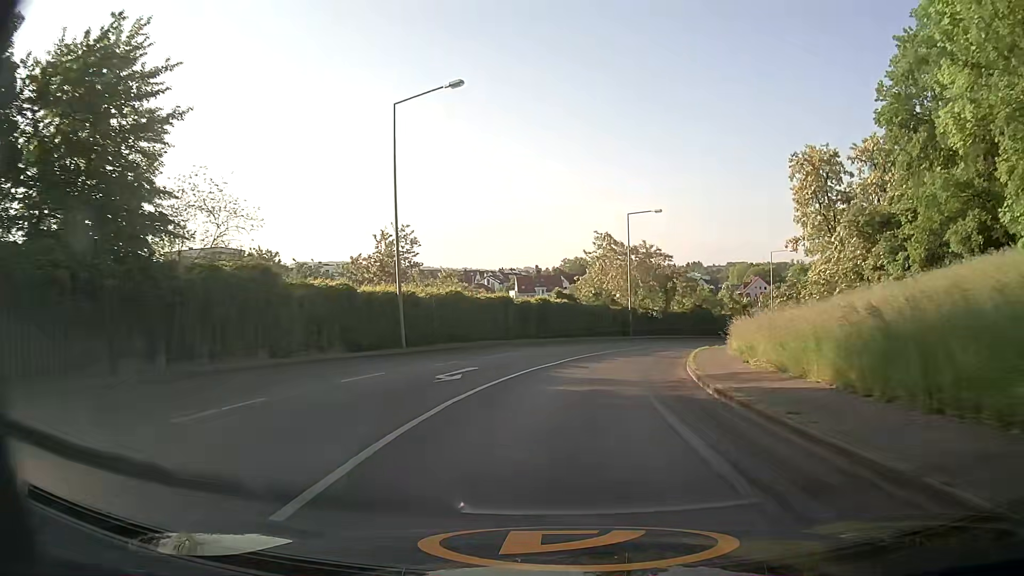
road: tertiary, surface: asphalt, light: Day
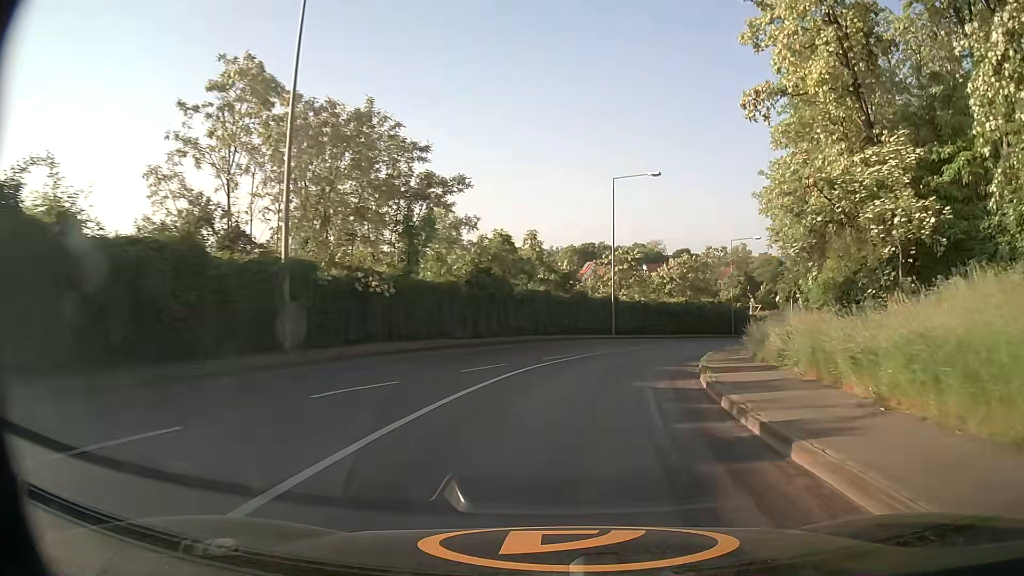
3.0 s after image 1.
(+6.5, +37.9) m; +21°
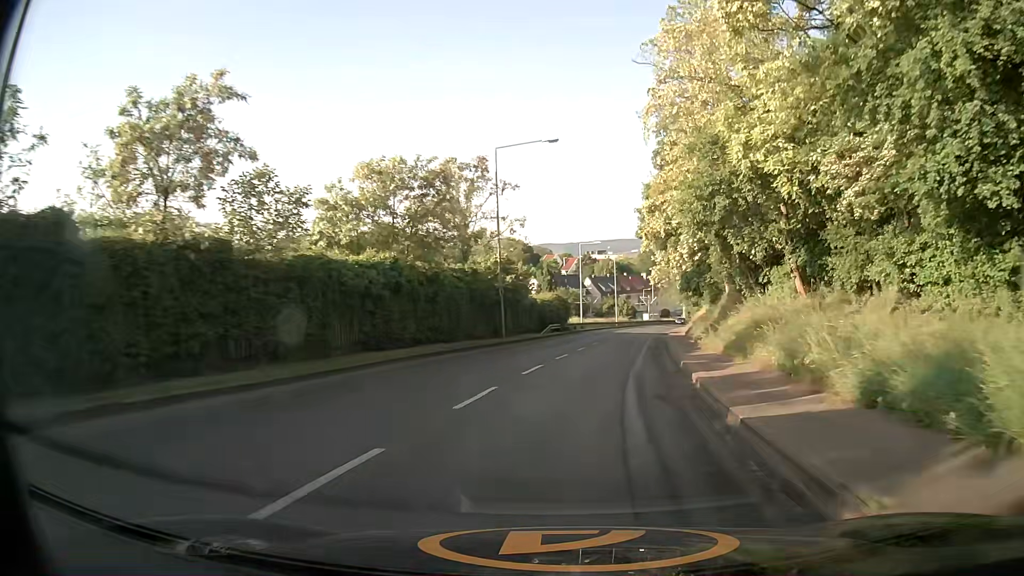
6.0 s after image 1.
(+7.9, +36.4) m; +23°
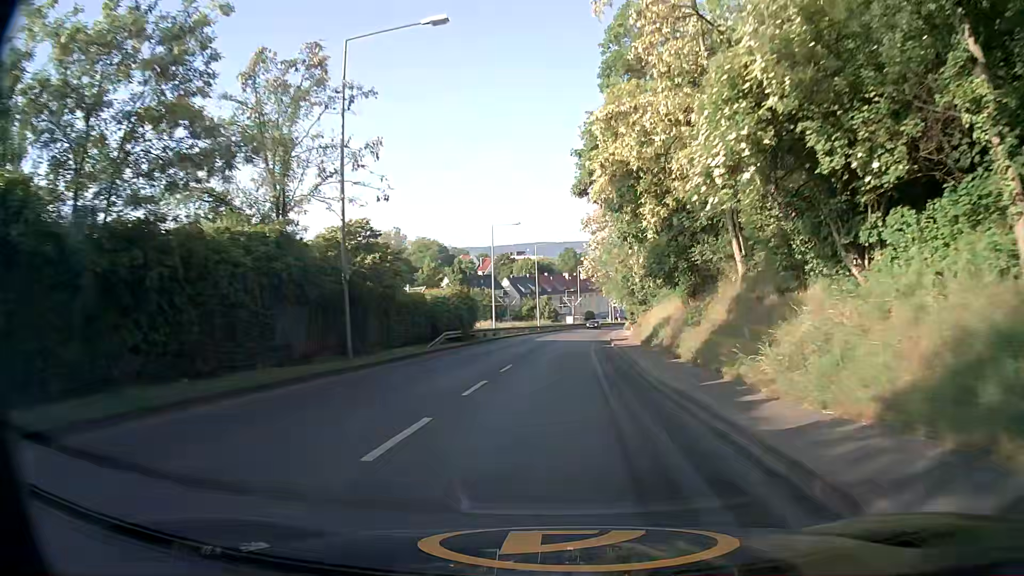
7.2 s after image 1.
(+1.0, +15.3) m; +6°
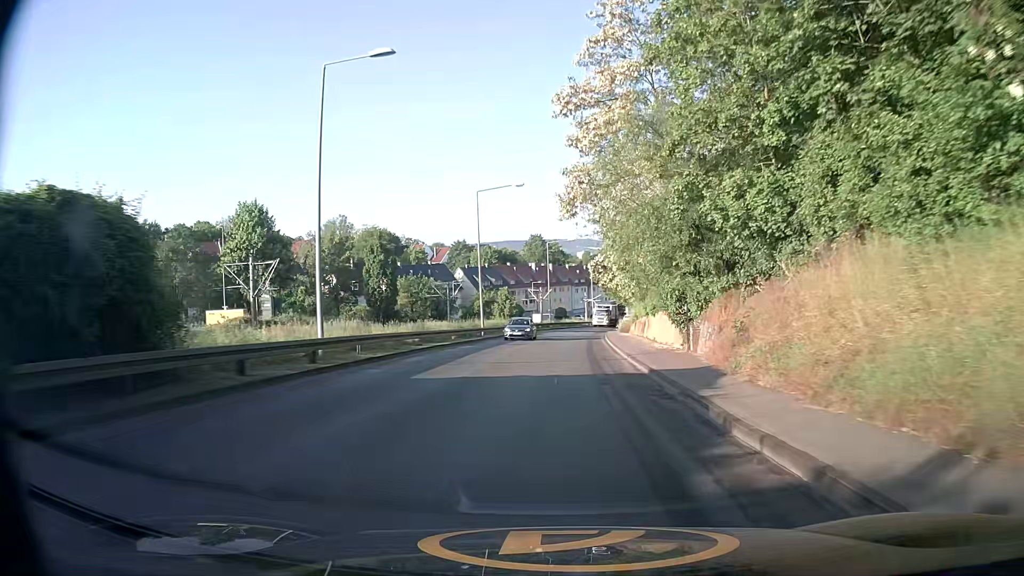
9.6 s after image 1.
(+1.2, +32.6) m; +4°
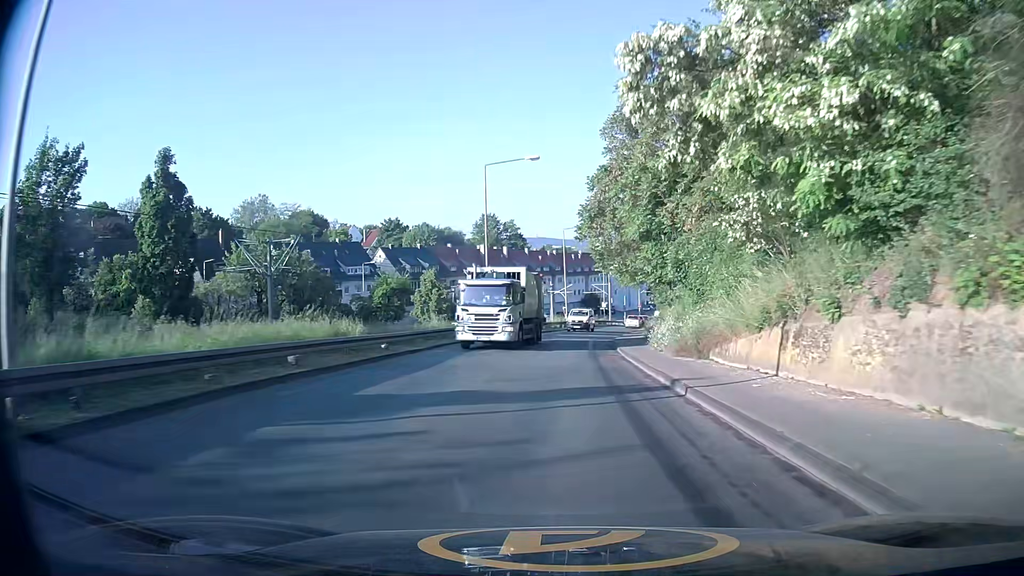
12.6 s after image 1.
(+0.5, +41.0) m; +3°
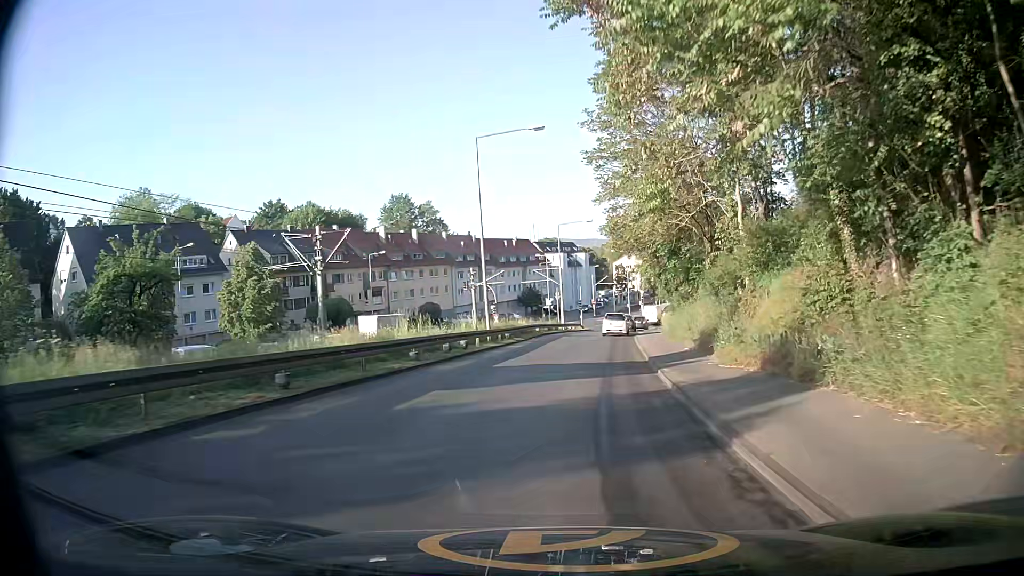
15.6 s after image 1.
(+1.2, +35.8) m; +5°
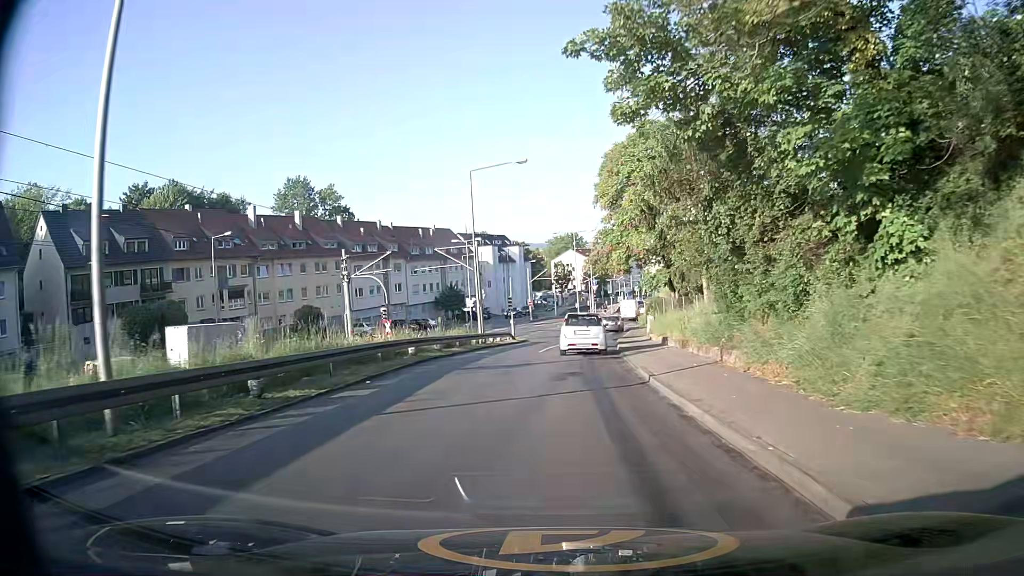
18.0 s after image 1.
(+1.5, +25.4) m; +5°
(0, +10) (0, +20) (+1, +30) (+2, +40) (+3, +50) (+4, +60) (+6, +70) (+8, +79) (+11, +89) (+13, +99) m
